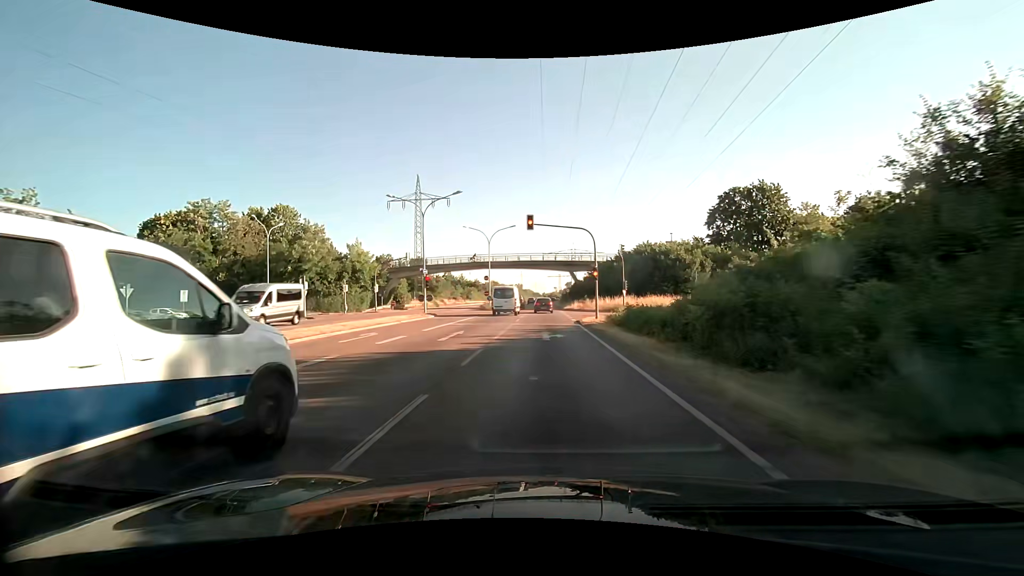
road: primary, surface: asphalt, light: Day
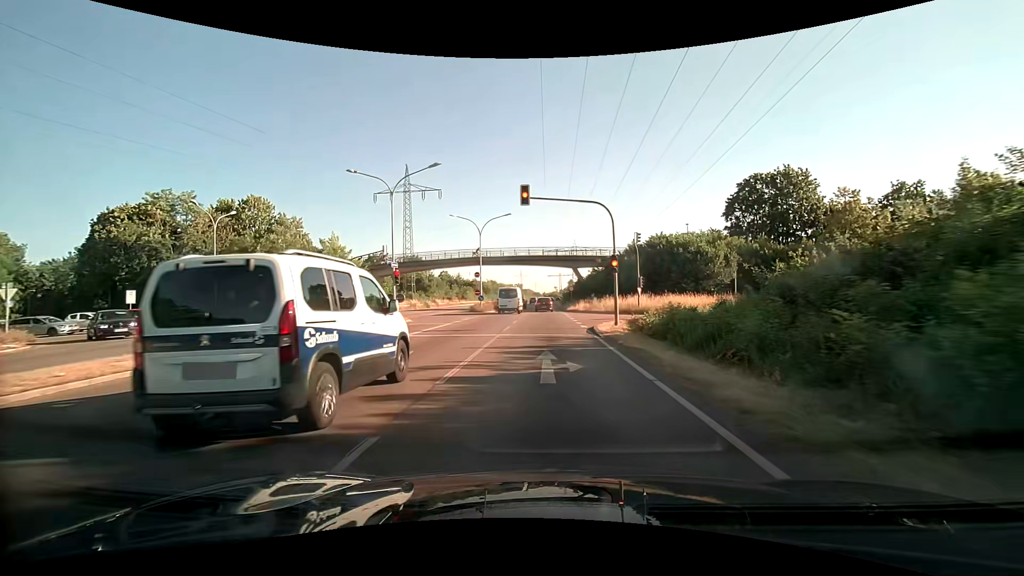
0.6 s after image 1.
(0.0, +7.7) m; 0°
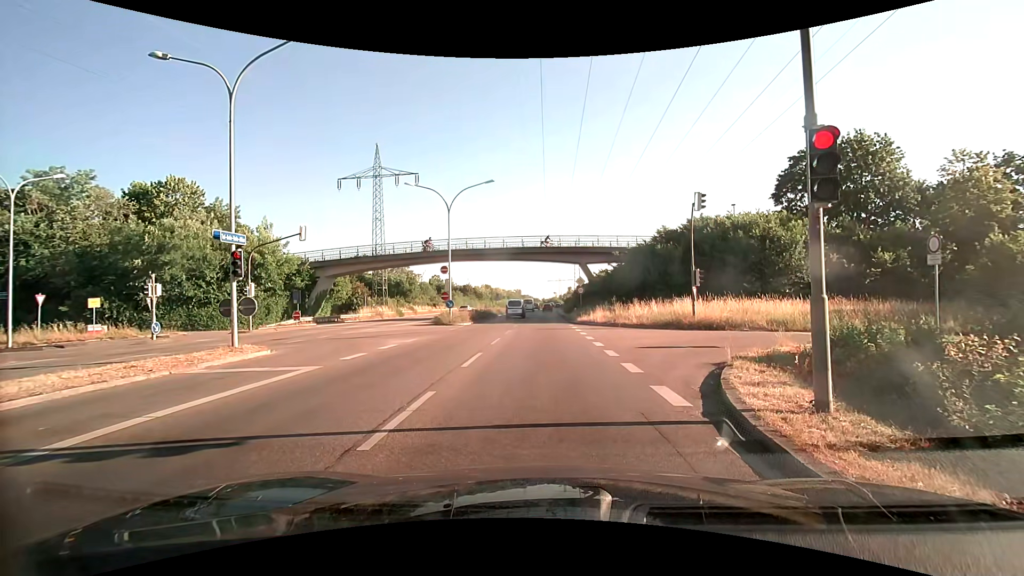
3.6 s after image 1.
(0.0, +14.6) m; 0°
